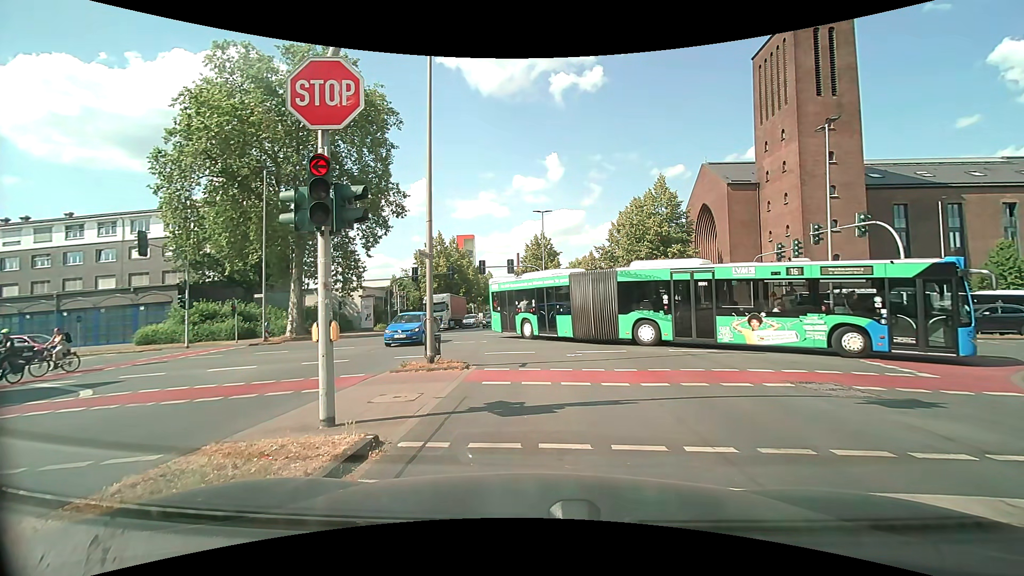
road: secondary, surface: asphalt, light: Day
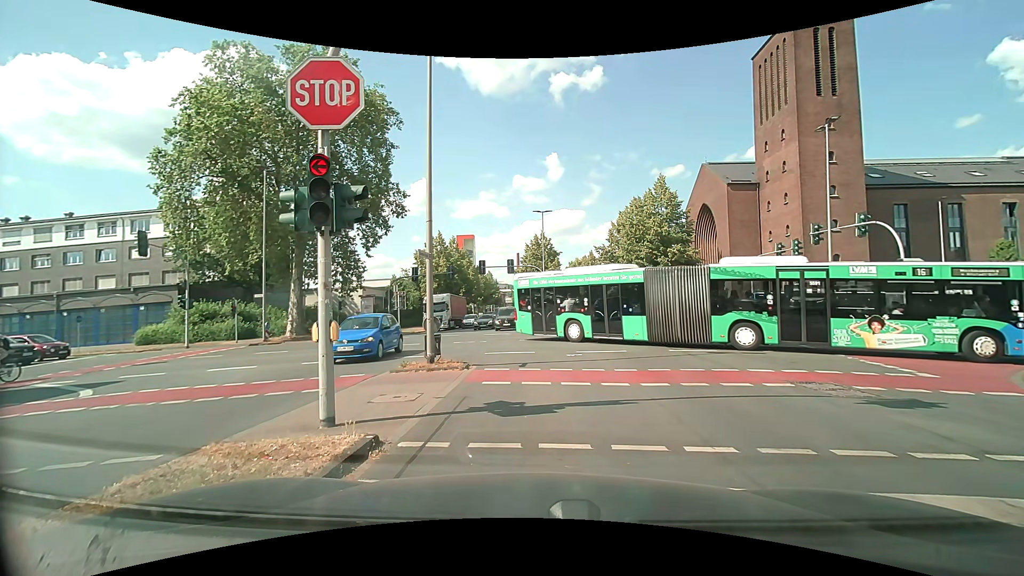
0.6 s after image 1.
(0.0, 0.0) m; 0°
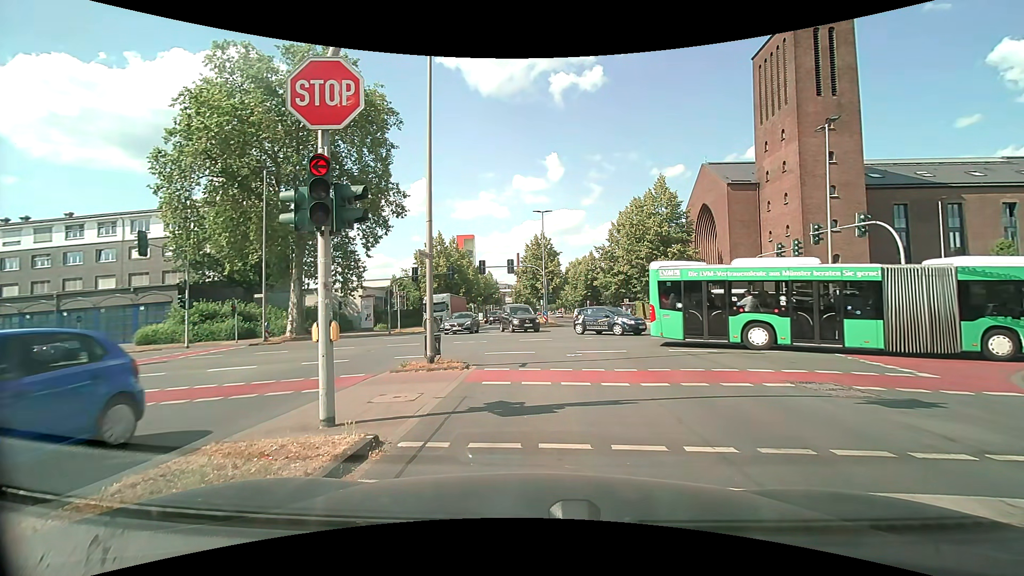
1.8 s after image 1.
(0.0, 0.0) m; 0°
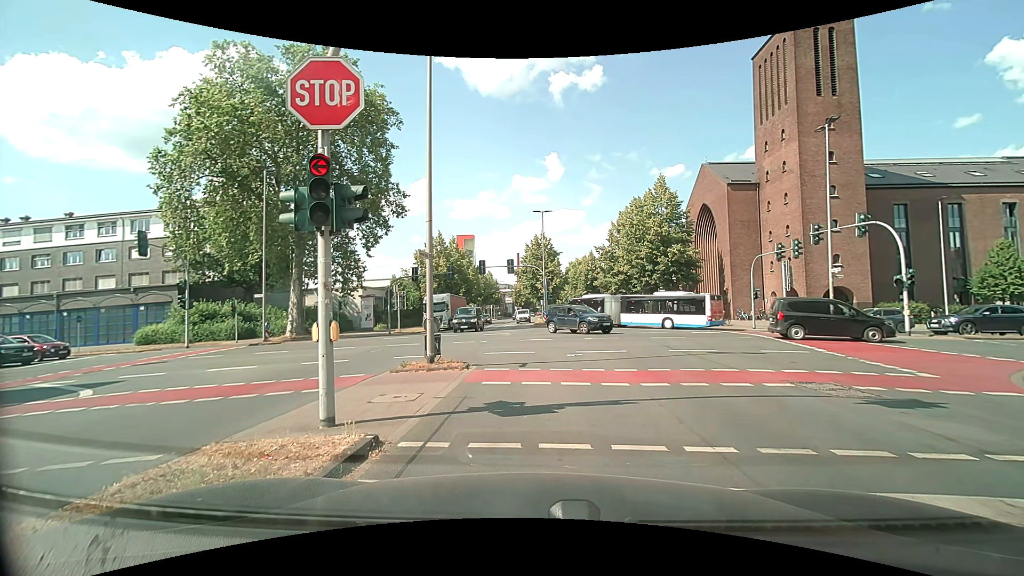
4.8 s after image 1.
(0.0, 0.0) m; 0°
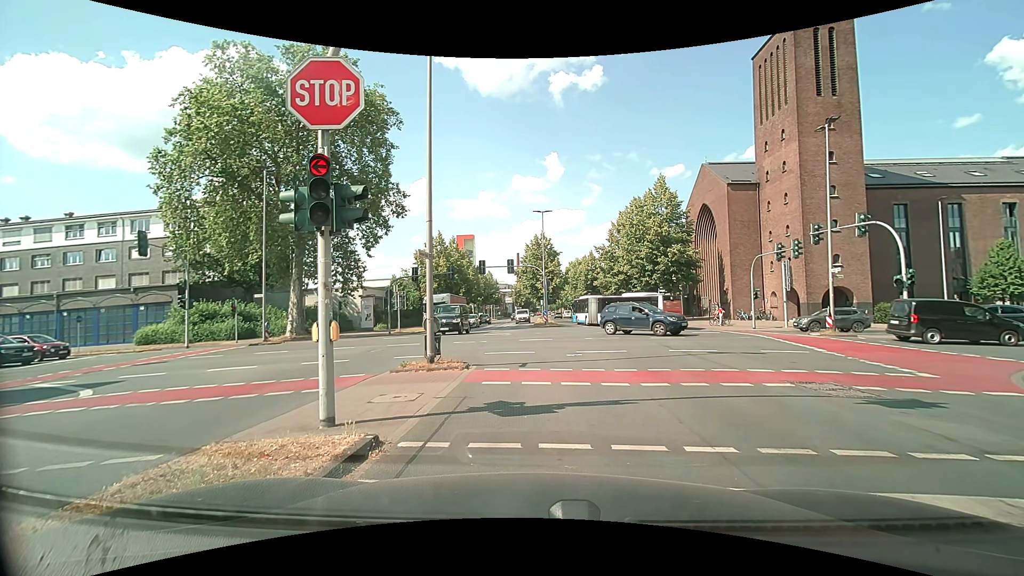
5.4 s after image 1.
(0.0, 0.0) m; 0°
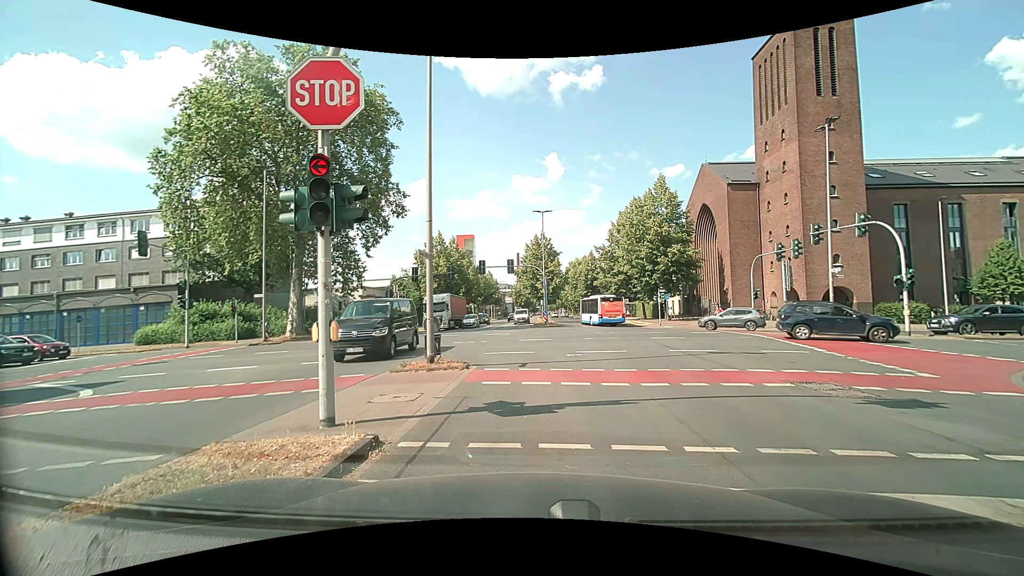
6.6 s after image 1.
(0.0, 0.0) m; 0°
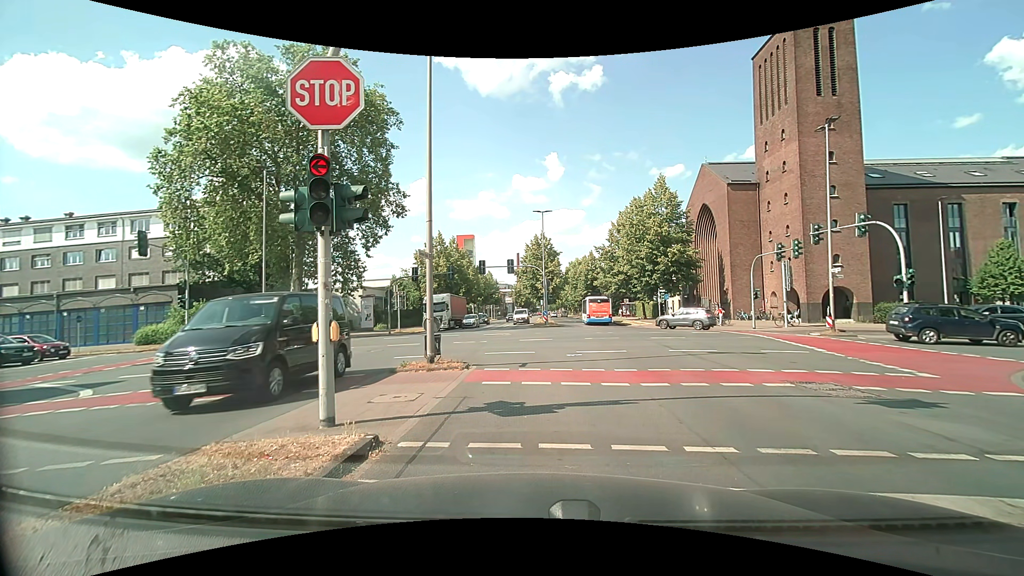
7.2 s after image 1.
(0.0, 0.0) m; 0°
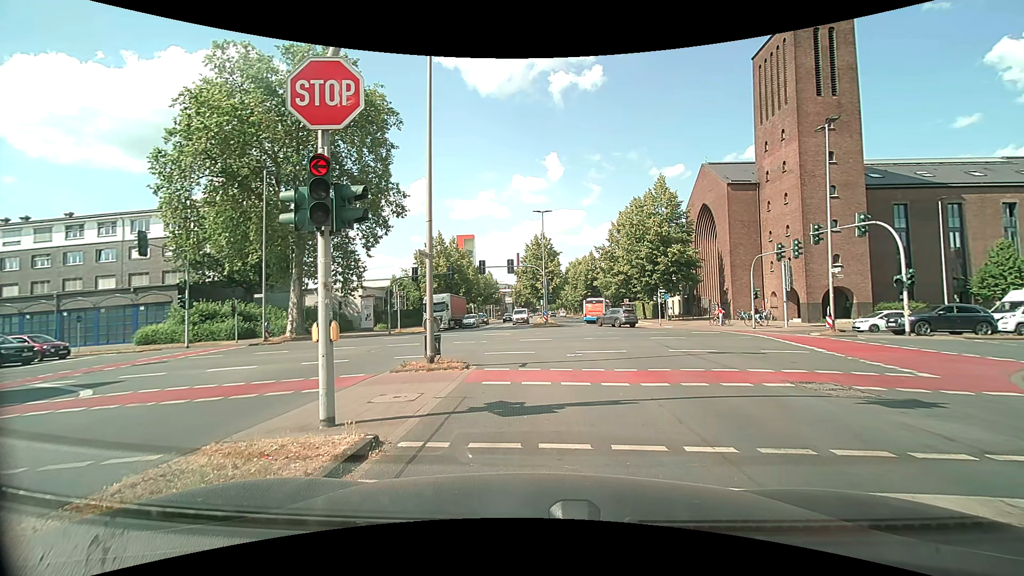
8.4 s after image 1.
(0.0, 0.0) m; 0°
(0, +10) (0, +20) (-3, +29) (-10, +36) (-20, +38) (-30, +38) (-40, +38) (-50, +39) (-60, +39) (-70, +39) m
